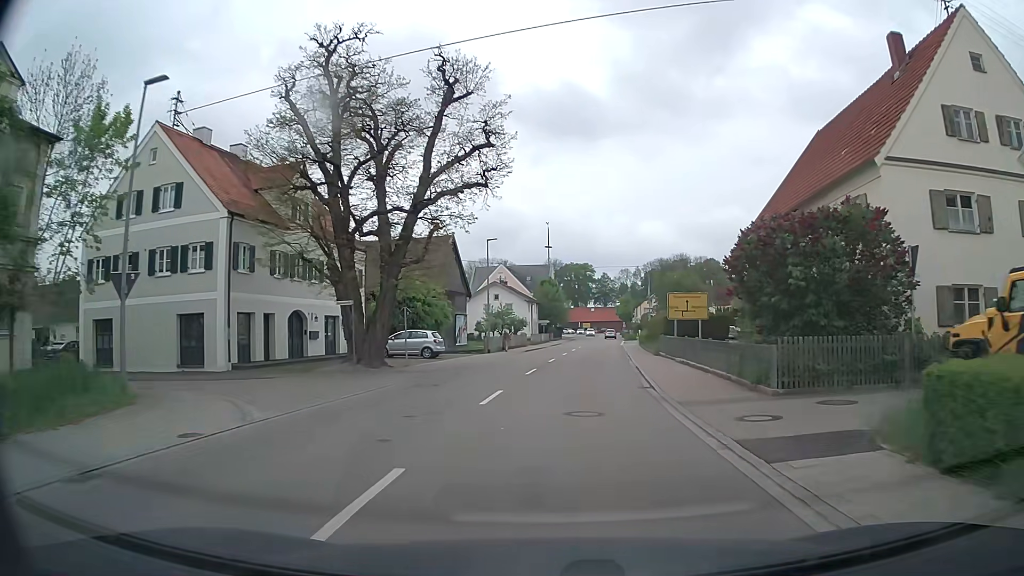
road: tertiary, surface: asphalt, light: Day
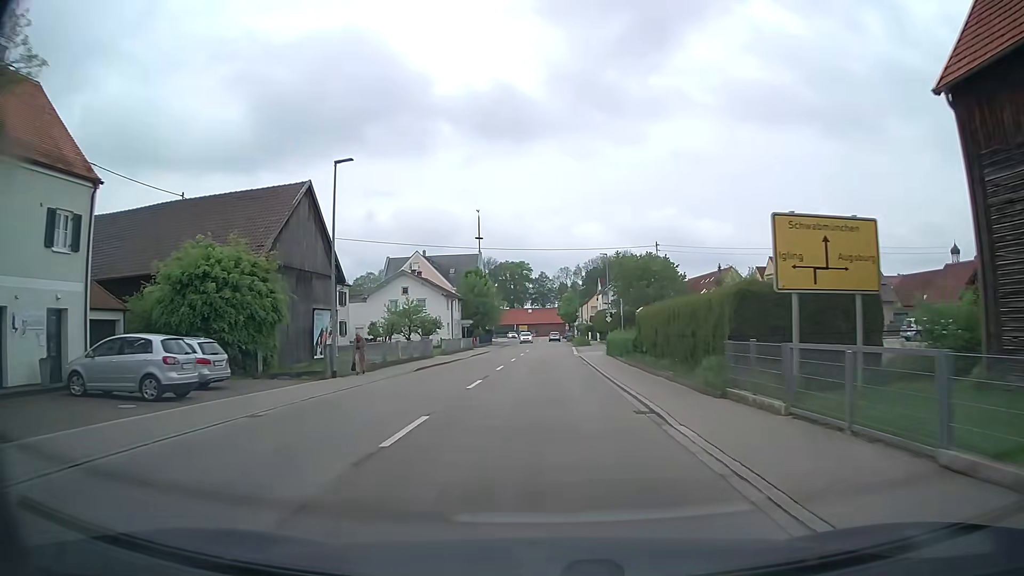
(+1.4, +22.6) m; +6°
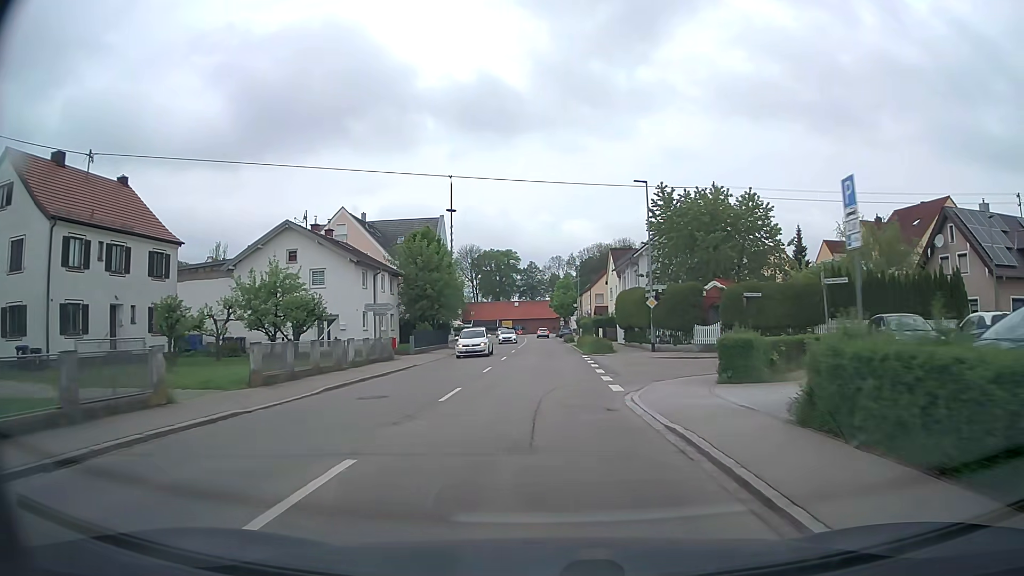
(+0.1, +31.1) m; +1°
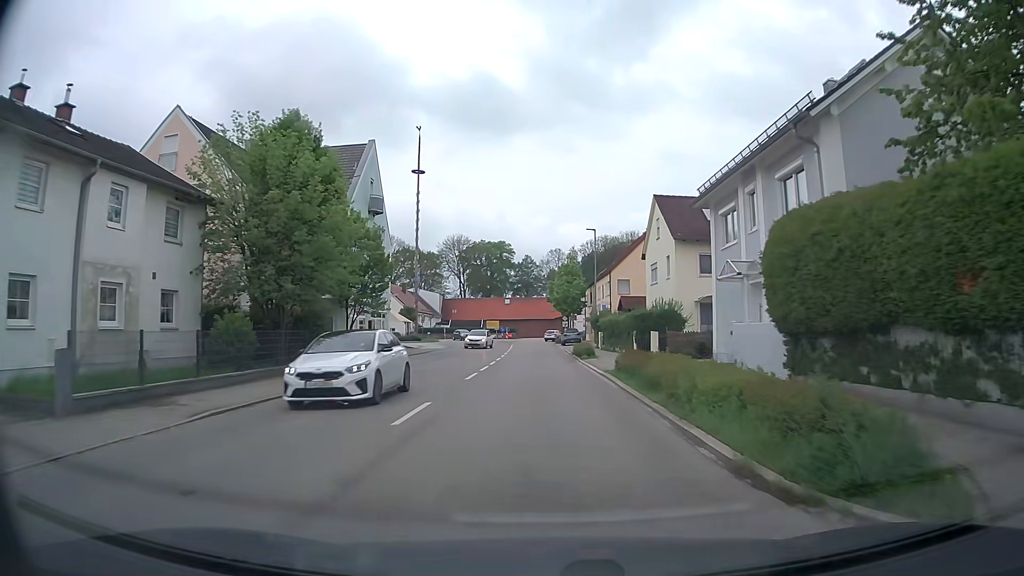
(+0.2, +30.6) m; +1°
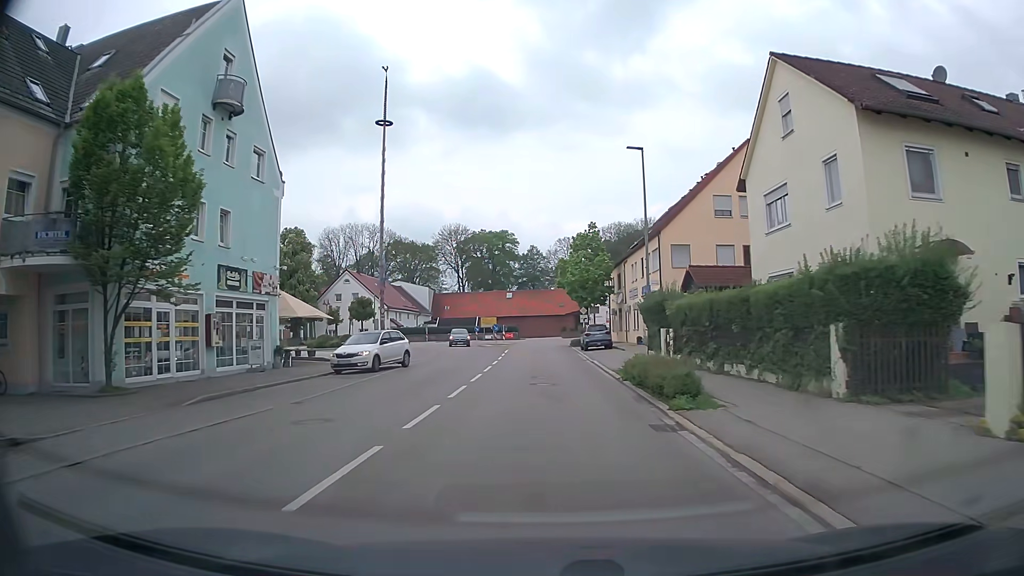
(-0.3, +22.3) m; -1°
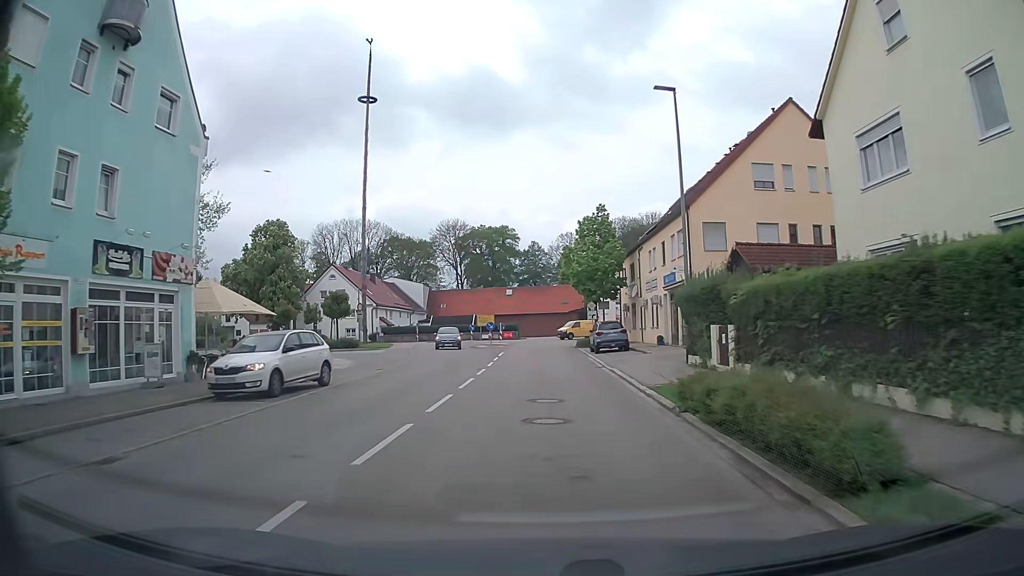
(0.0, +7.2) m; 0°
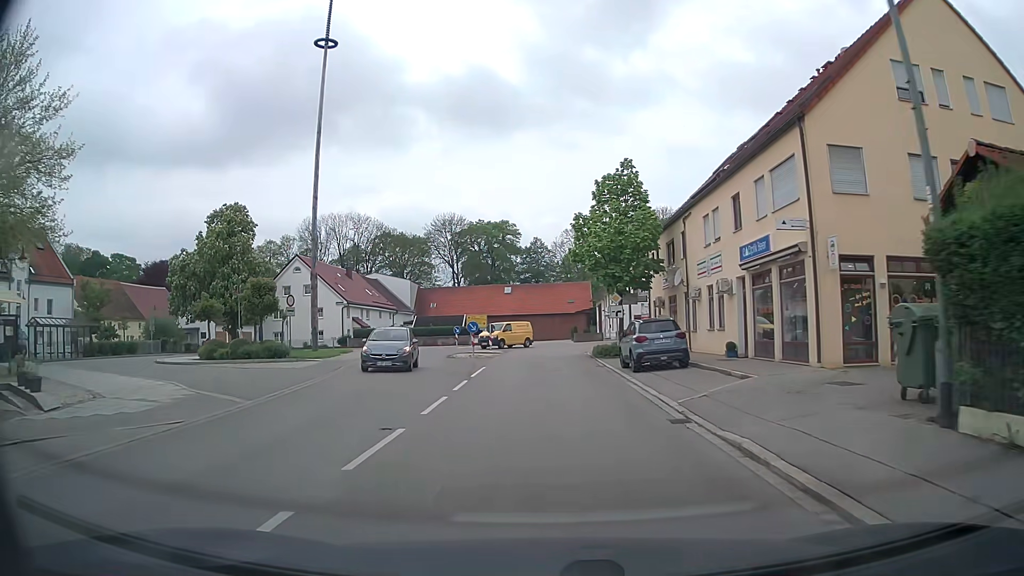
(-0.1, +13.6) m; -1°
